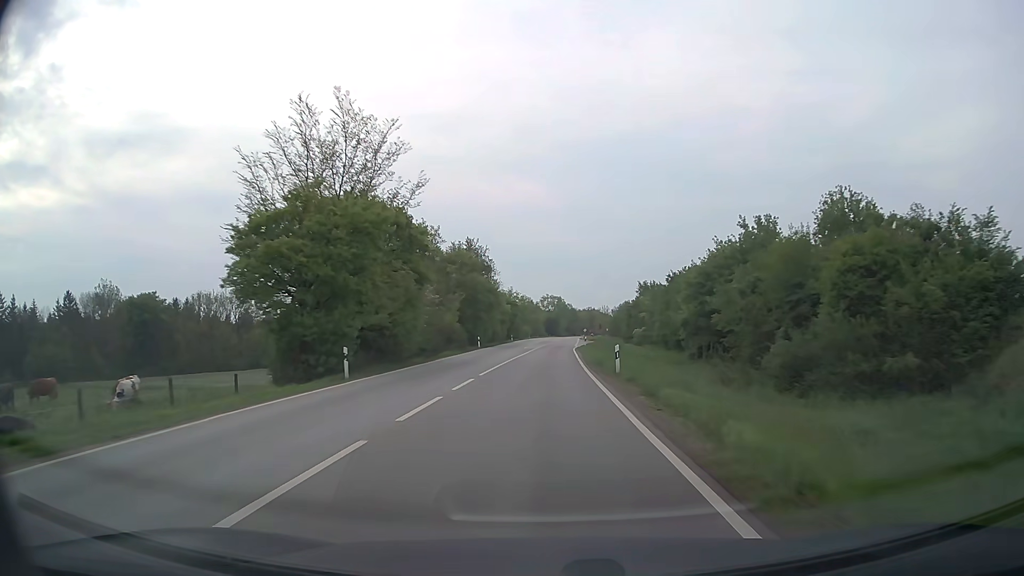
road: secondary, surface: asphalt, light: Day
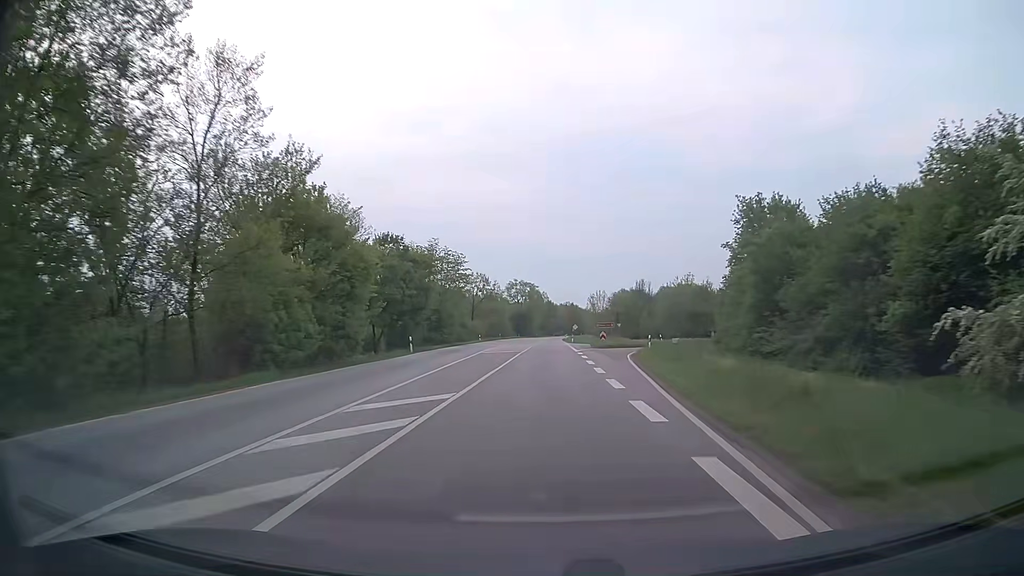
(+1.4, +67.8) m; +2°
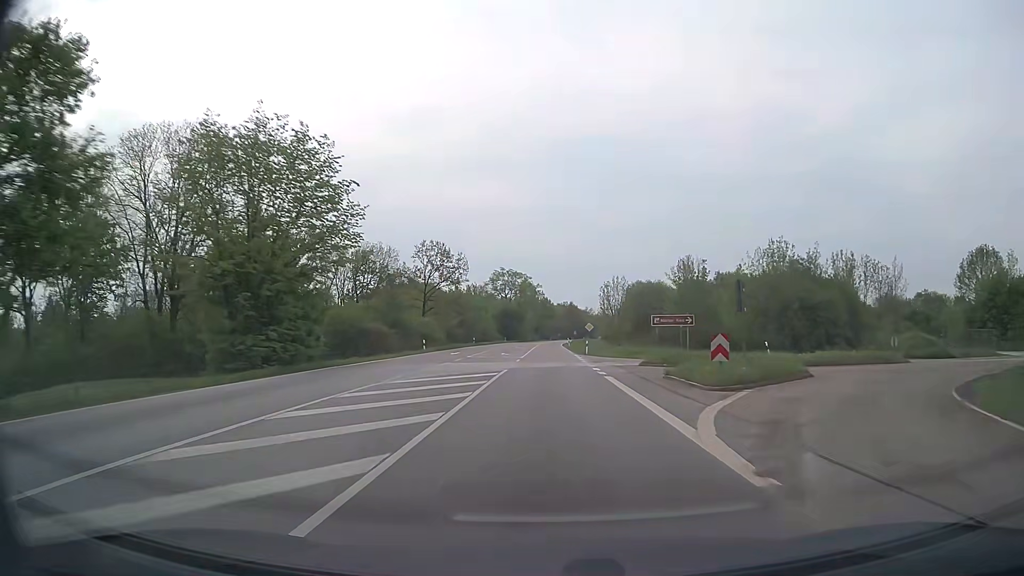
(0.0, +40.2) m; 0°
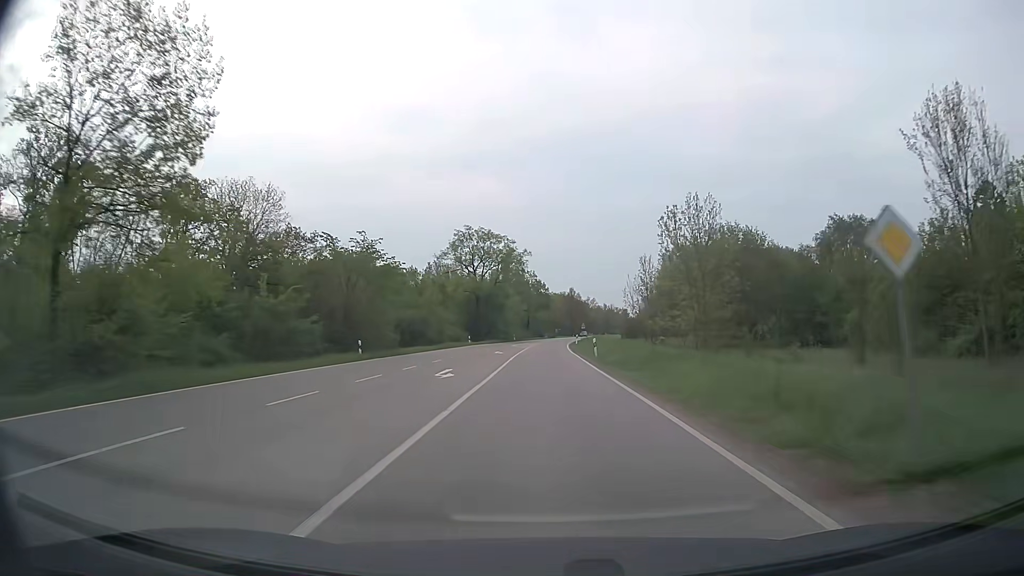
(+0.3, +53.7) m; 0°
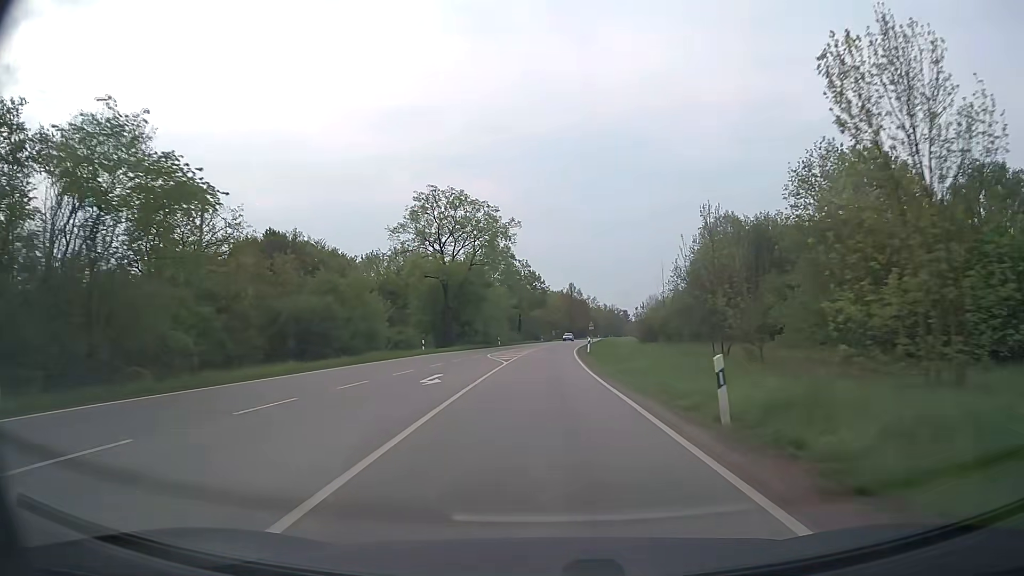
(+0.1, +26.6) m; 0°
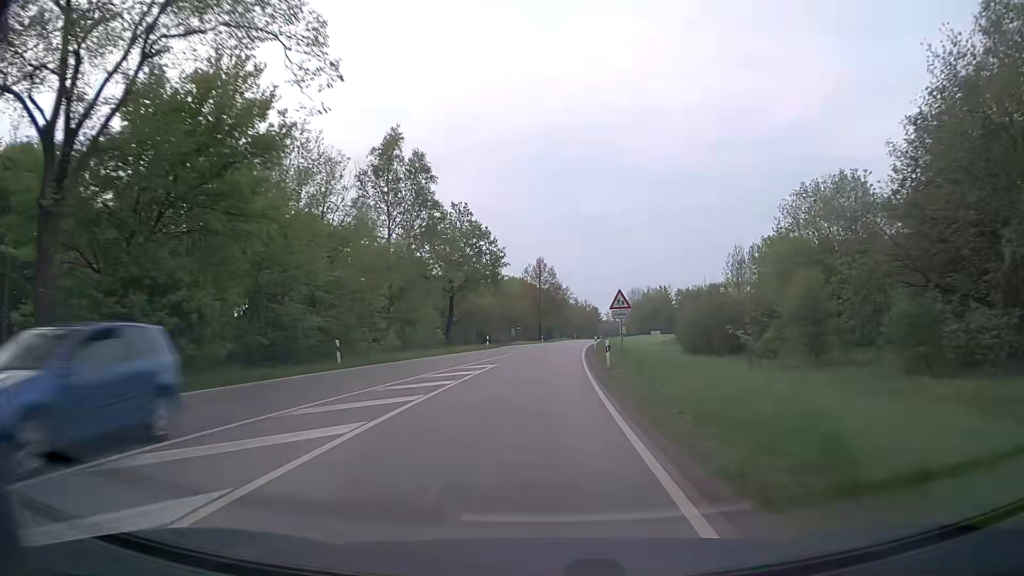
(+1.1, +53.5) m; +3°
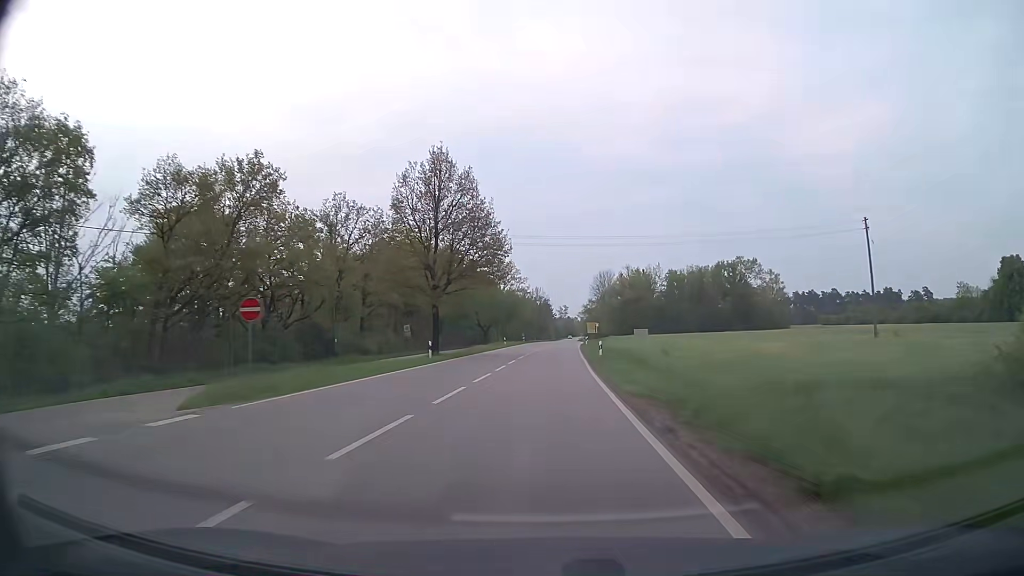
(+2.9, +67.3) m; +5°
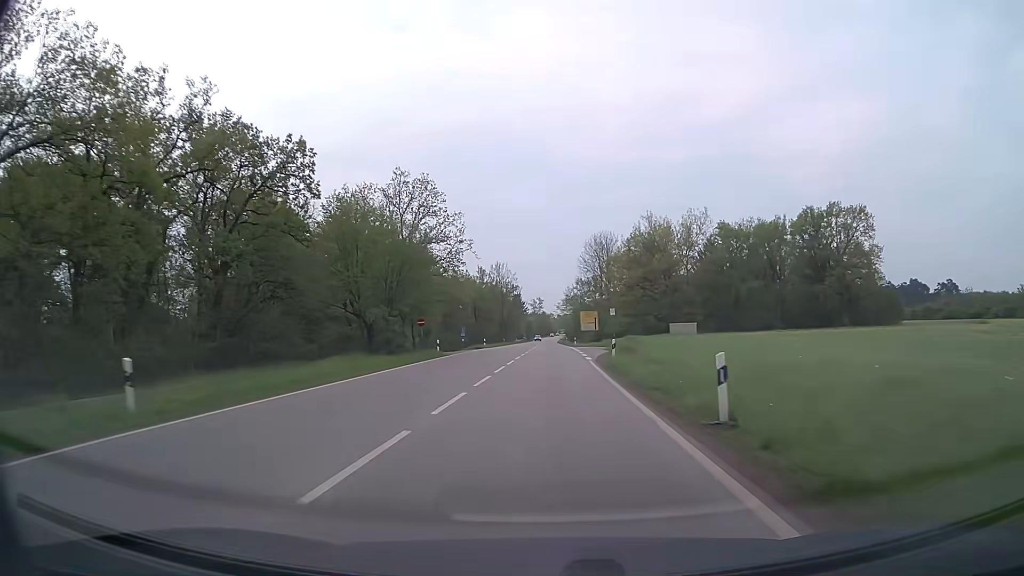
(+1.8, +67.9) m; +2°
(0, +10) (0, +20) (0, +30) (0, +40) (0, +50) (+1, +60) (+1, +70) (+1, +80) (+1, +90) (+1, +100) m
